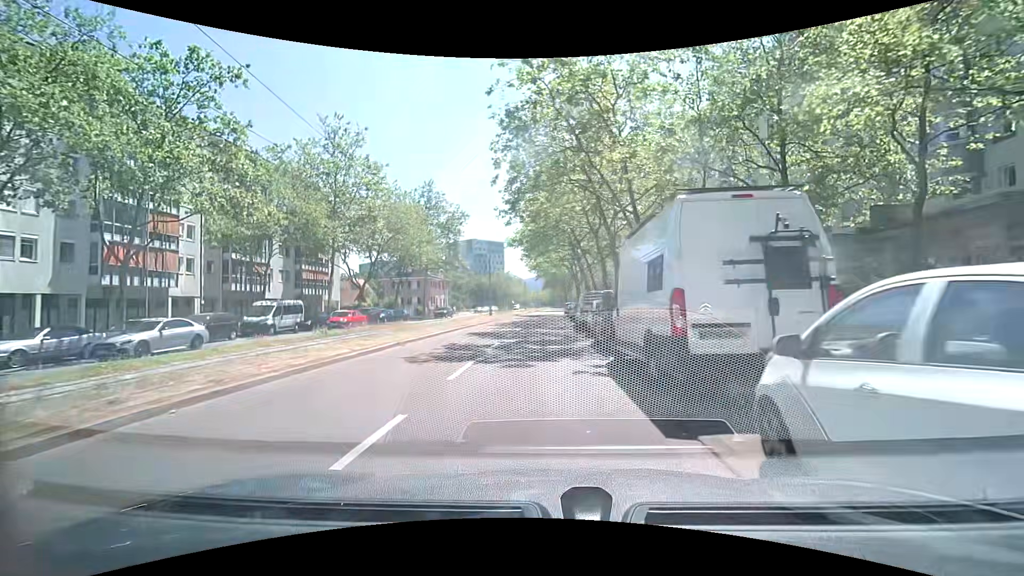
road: tertiary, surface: asphalt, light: Day
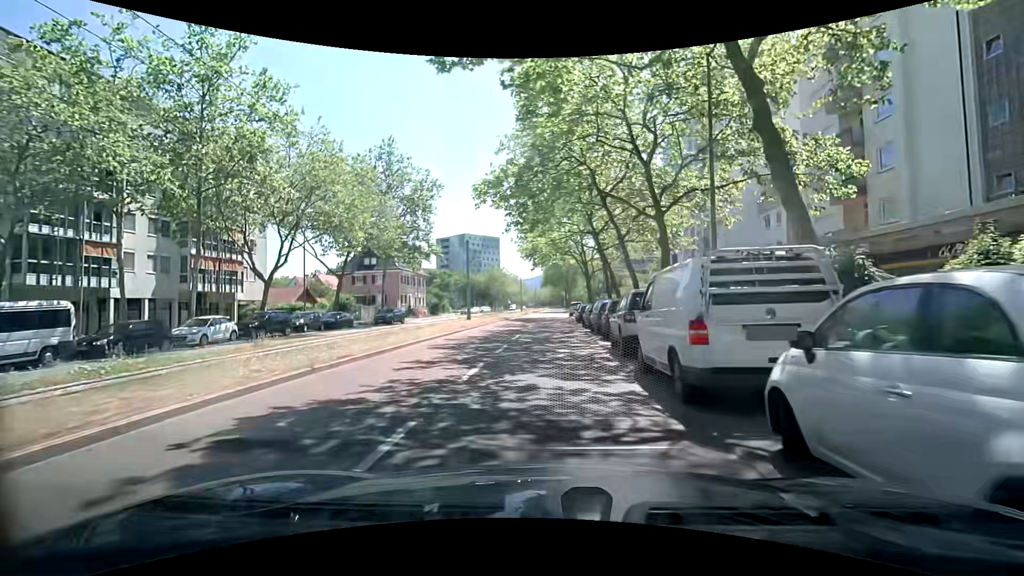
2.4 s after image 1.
(-0.1, +18.1) m; +1°
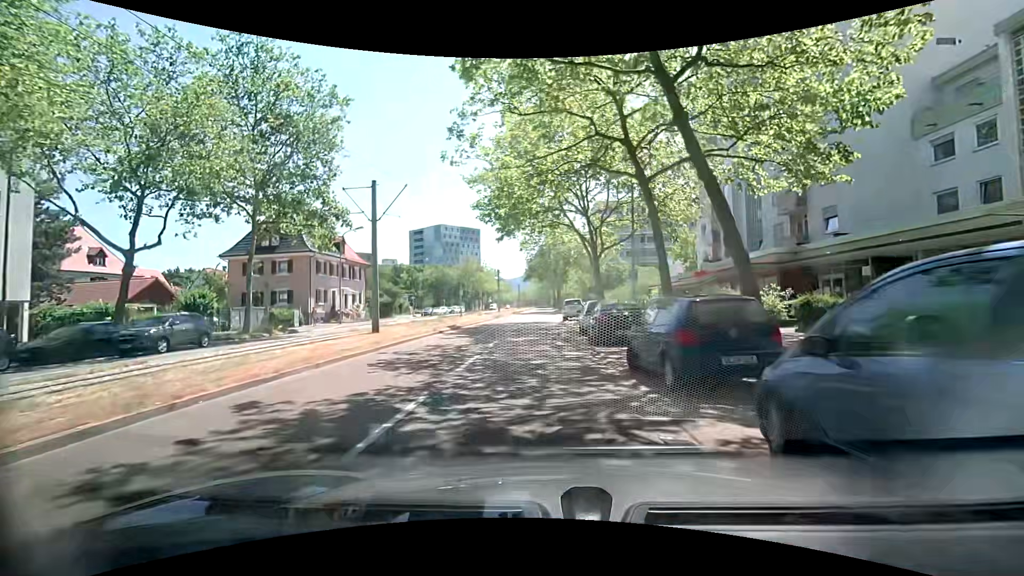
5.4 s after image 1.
(0.0, +22.0) m; 0°
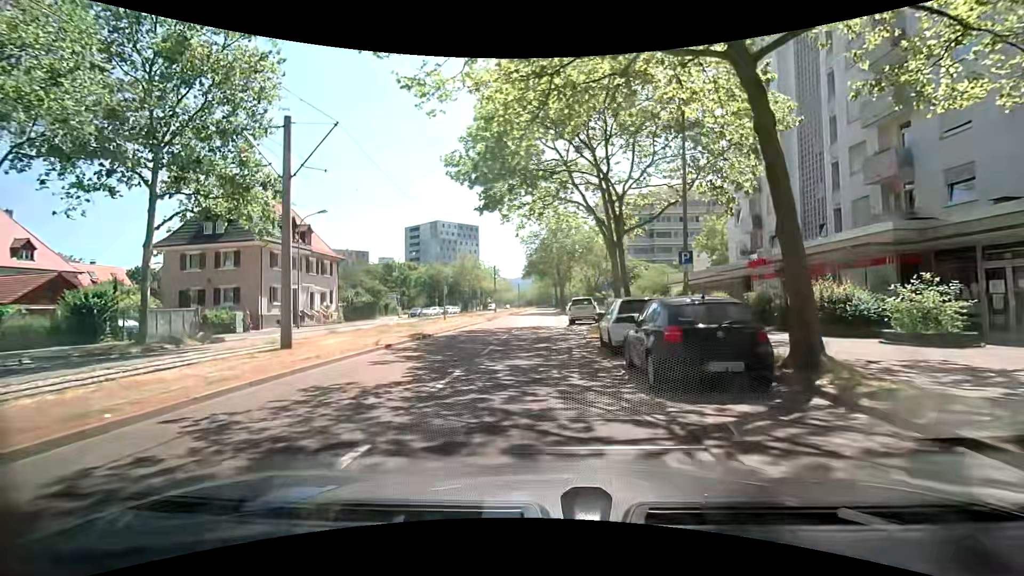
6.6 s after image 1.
(0.0, +8.4) m; -1°
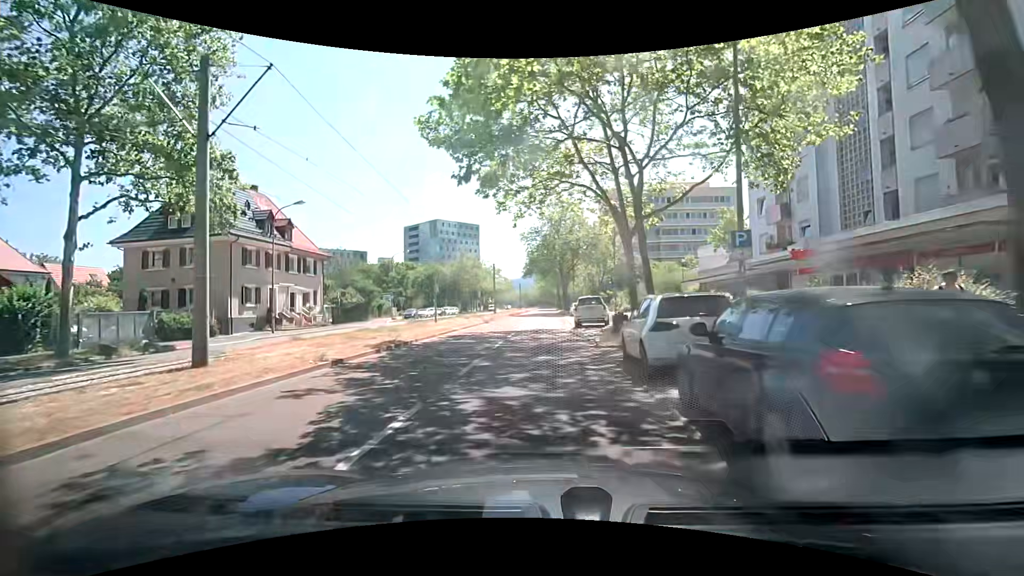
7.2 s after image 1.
(+0.1, +4.1) m; +1°
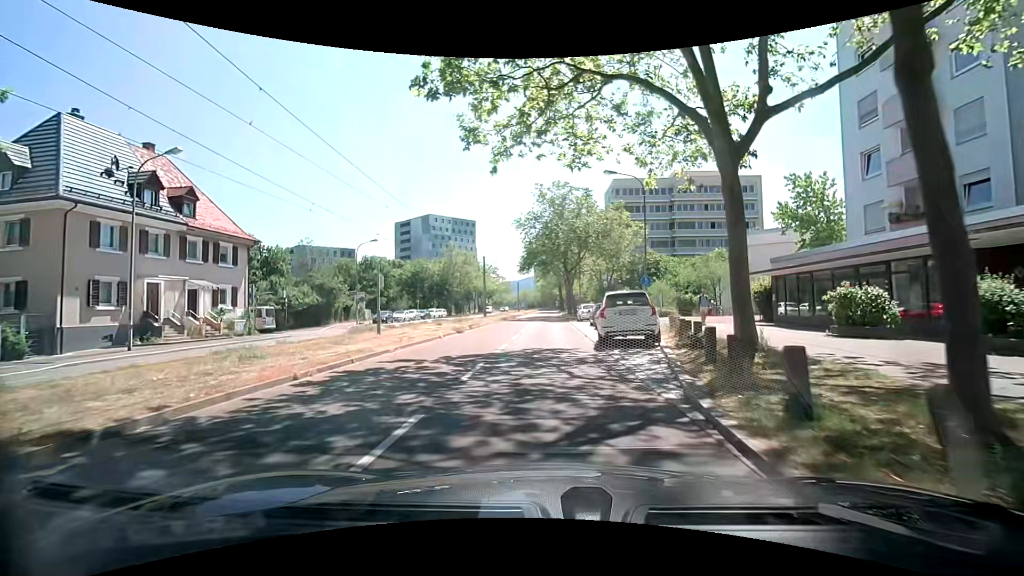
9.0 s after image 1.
(+0.1, +12.4) m; +2°
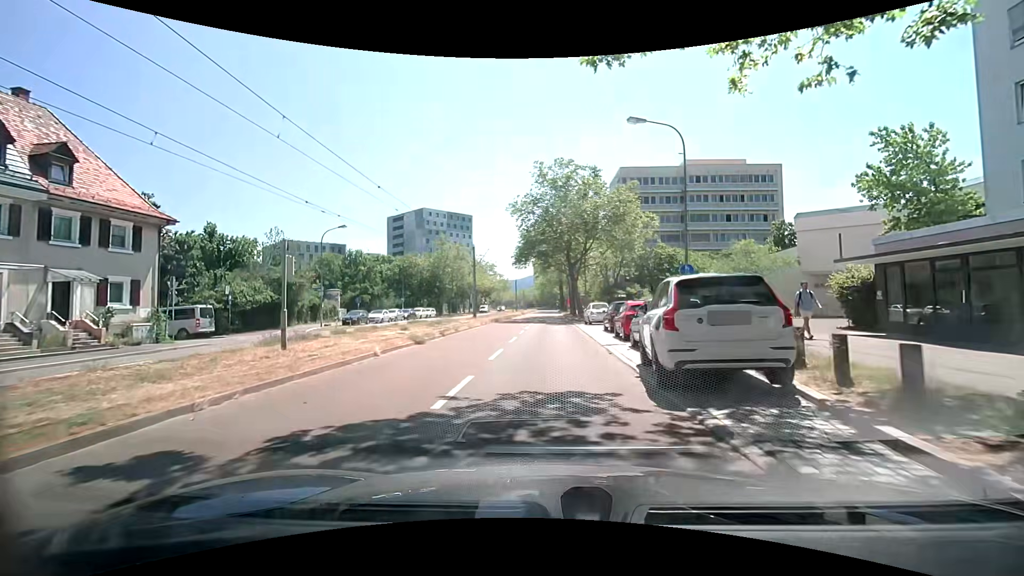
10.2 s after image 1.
(-0.3, +8.5) m; -2°
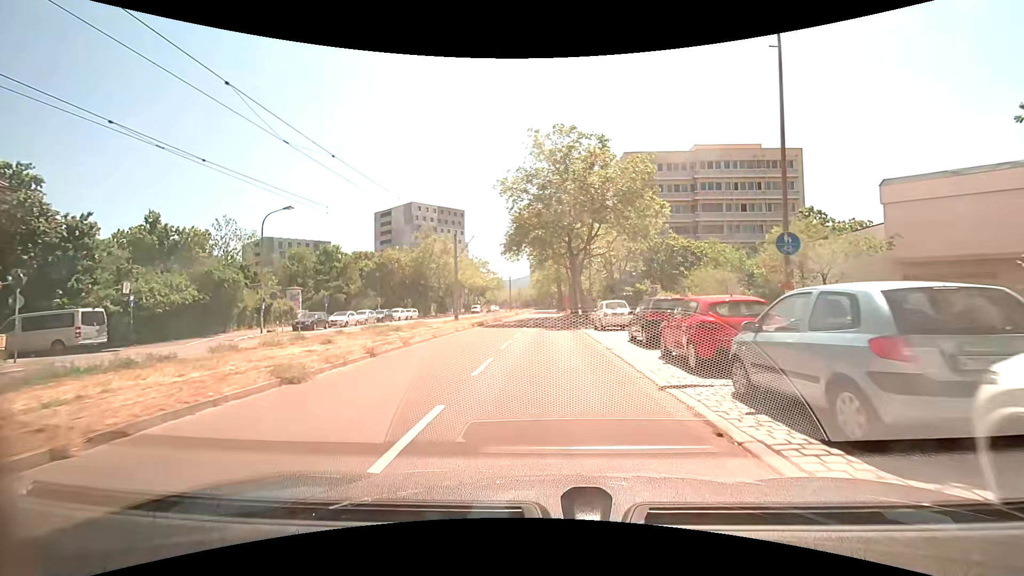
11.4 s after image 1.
(+0.1, +8.9) m; +1°
(0, +10) (0, +20) (0, +30) (0, +40) (0, +50) (-1, +60) (-1, +70) (-2, +80) (-2, +90) (-2, +100) m
